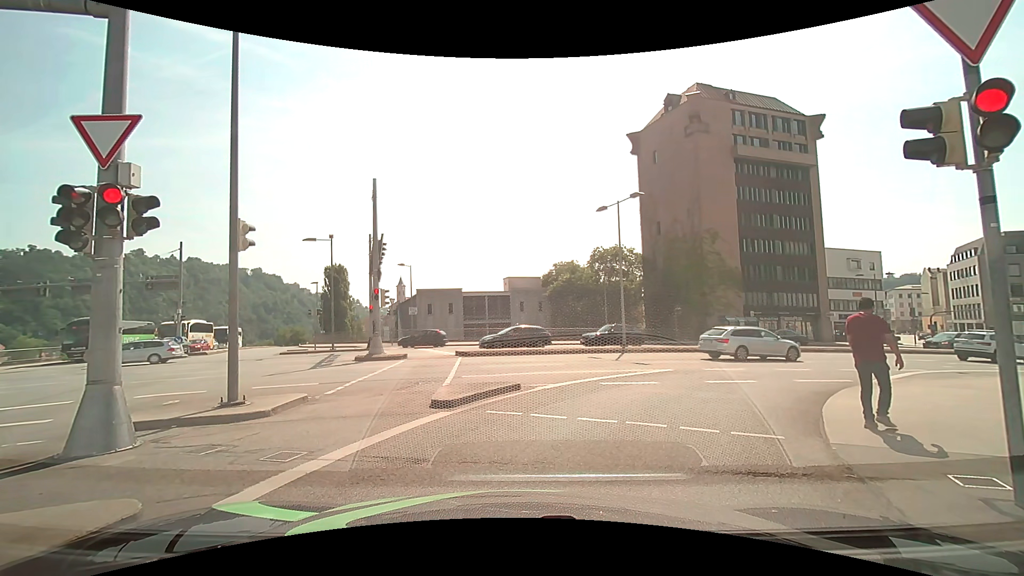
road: primary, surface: asphalt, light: Day
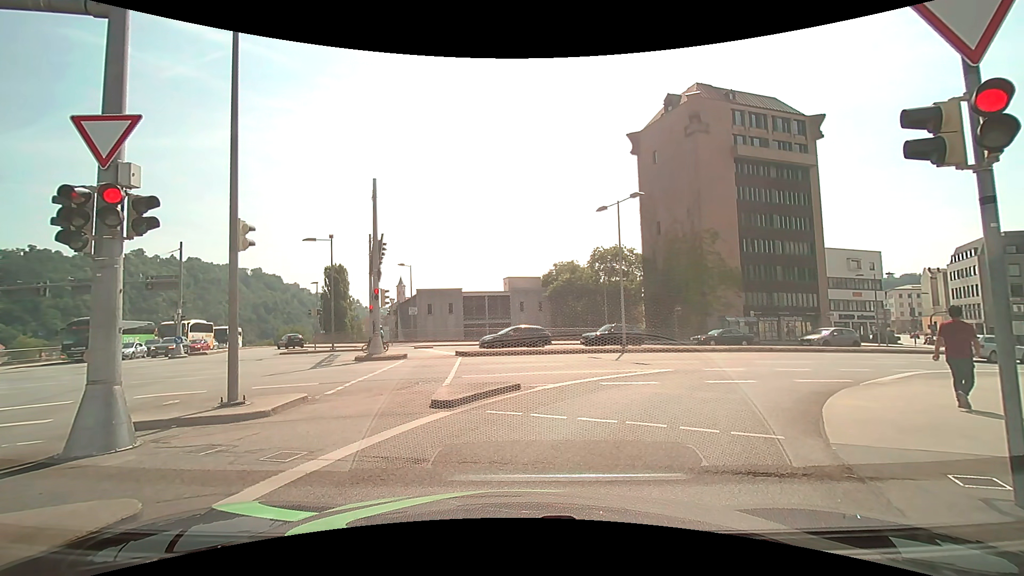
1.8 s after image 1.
(0.0, 0.0) m; 0°
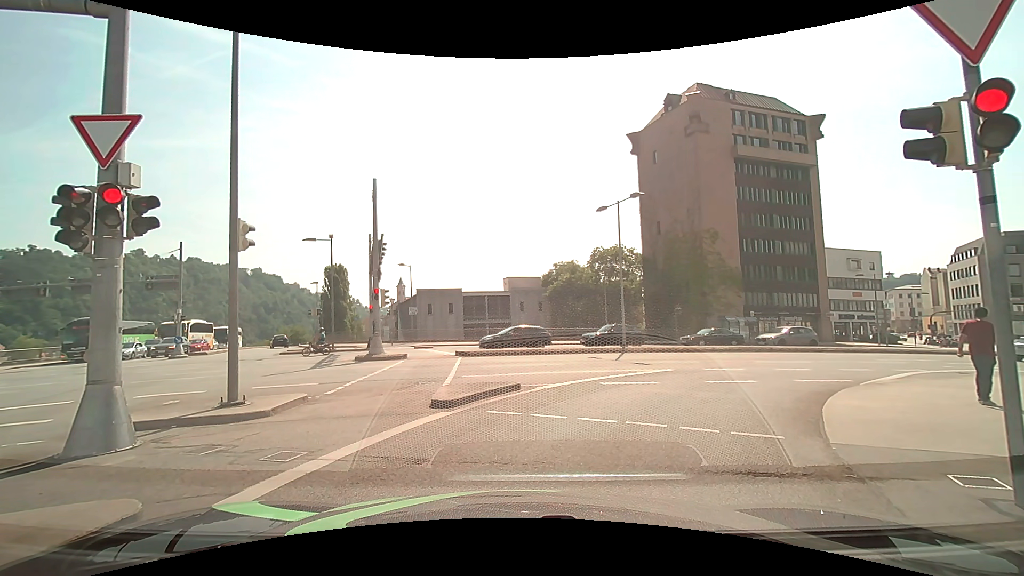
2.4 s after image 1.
(0.0, 0.0) m; 0°
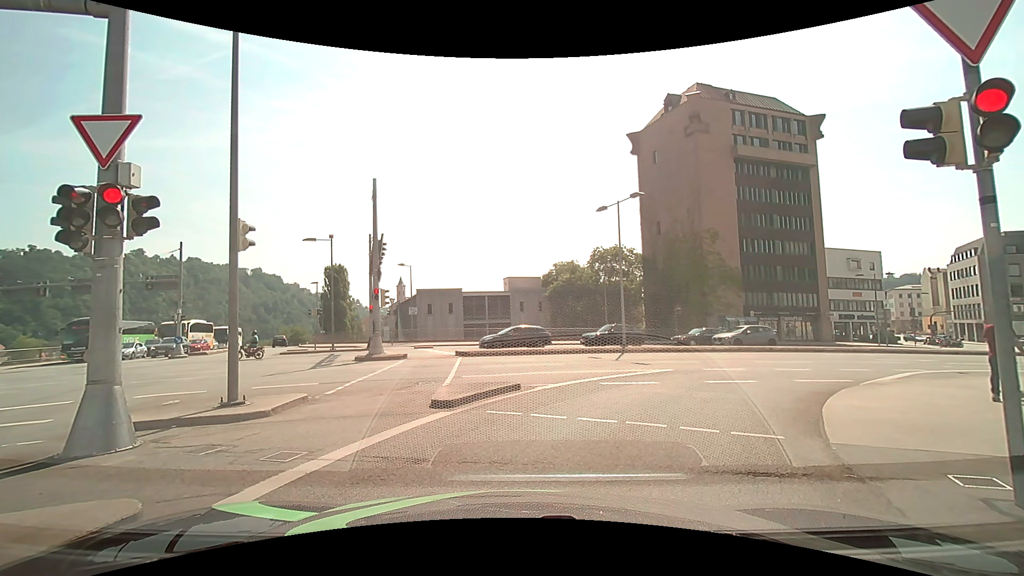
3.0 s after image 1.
(0.0, 0.0) m; 0°
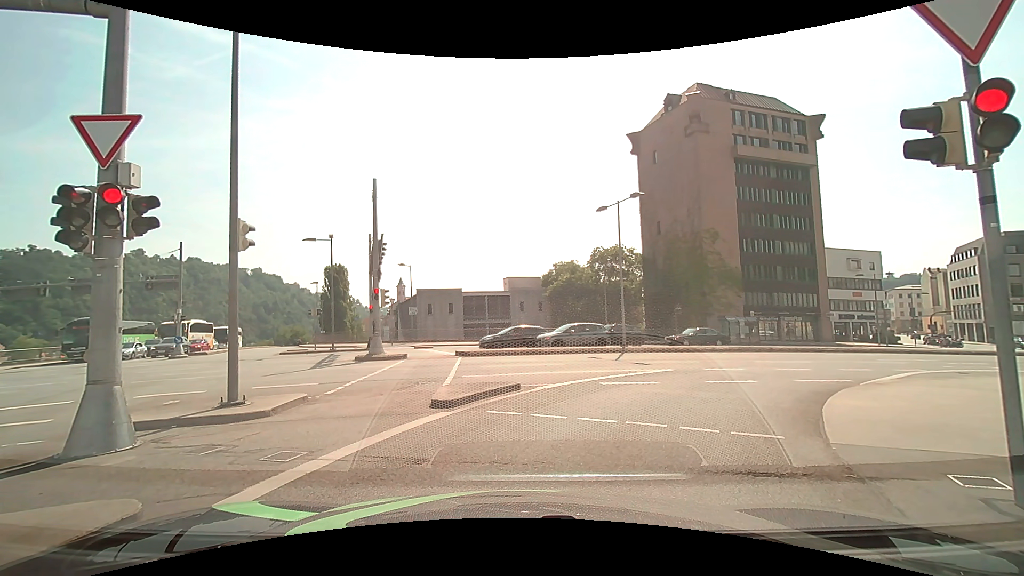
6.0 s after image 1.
(0.0, 0.0) m; 0°
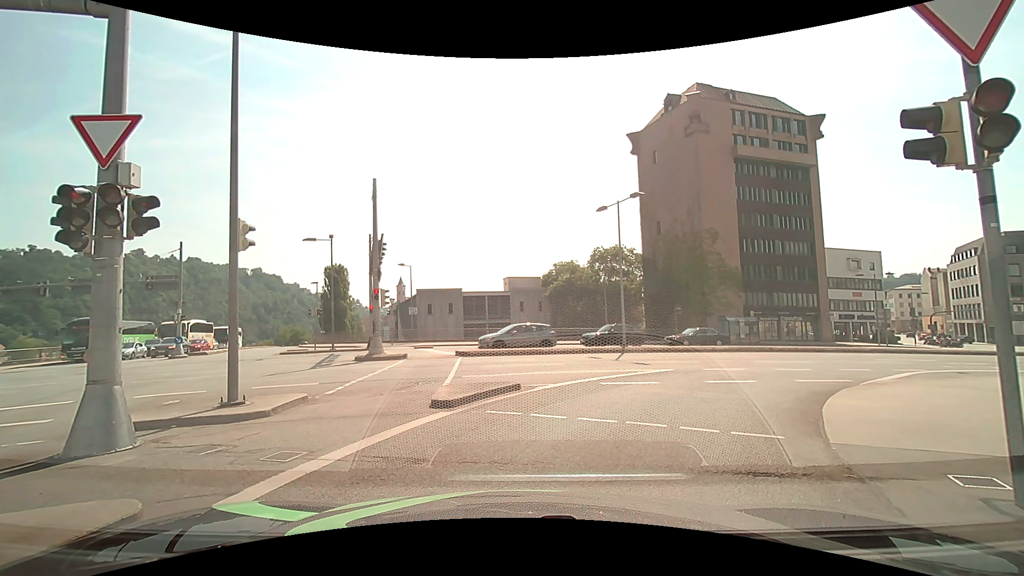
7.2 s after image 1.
(0.0, 0.0) m; 0°
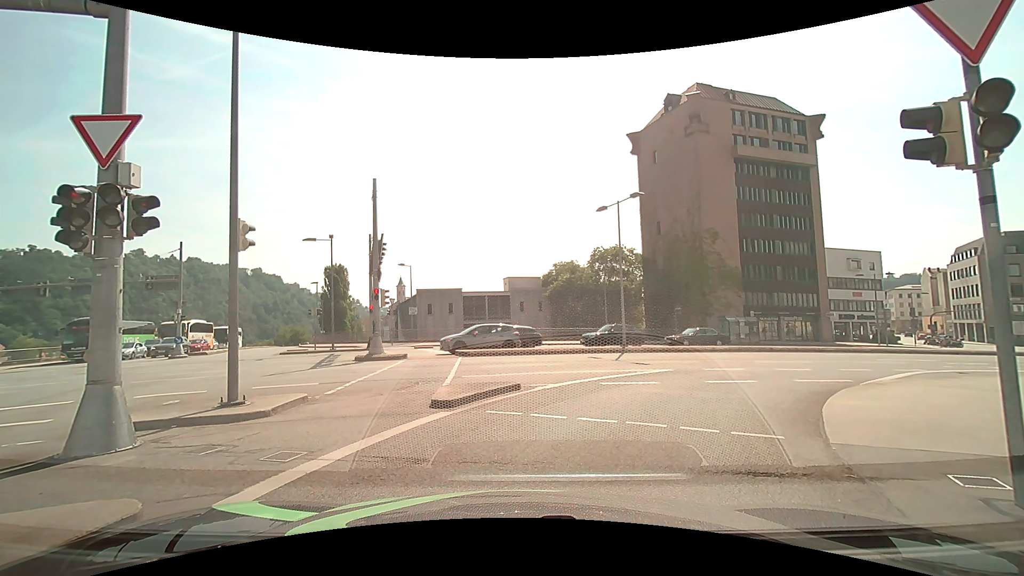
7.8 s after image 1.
(0.0, 0.0) m; 0°
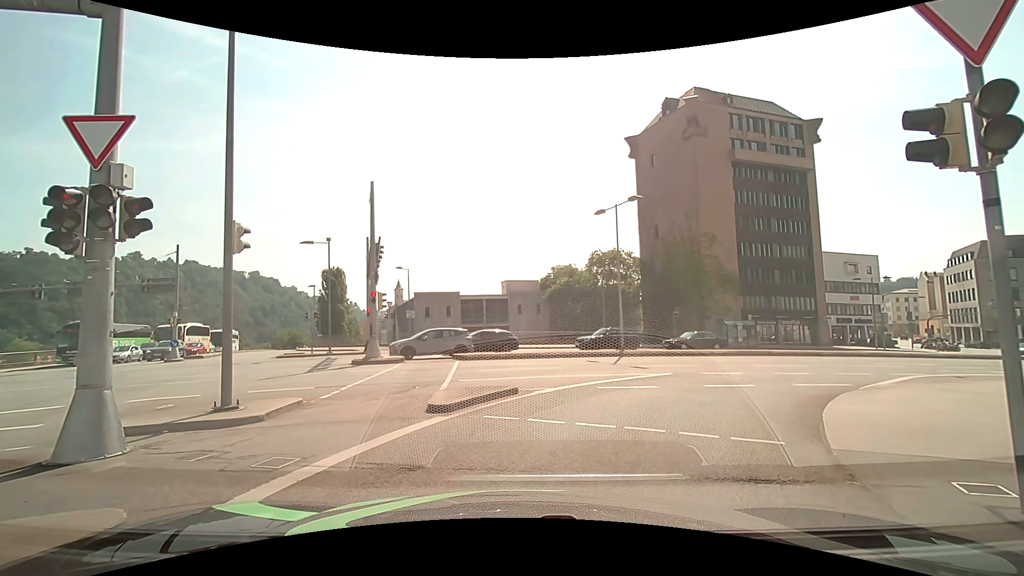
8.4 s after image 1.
(0.0, +0.1) m; 0°
